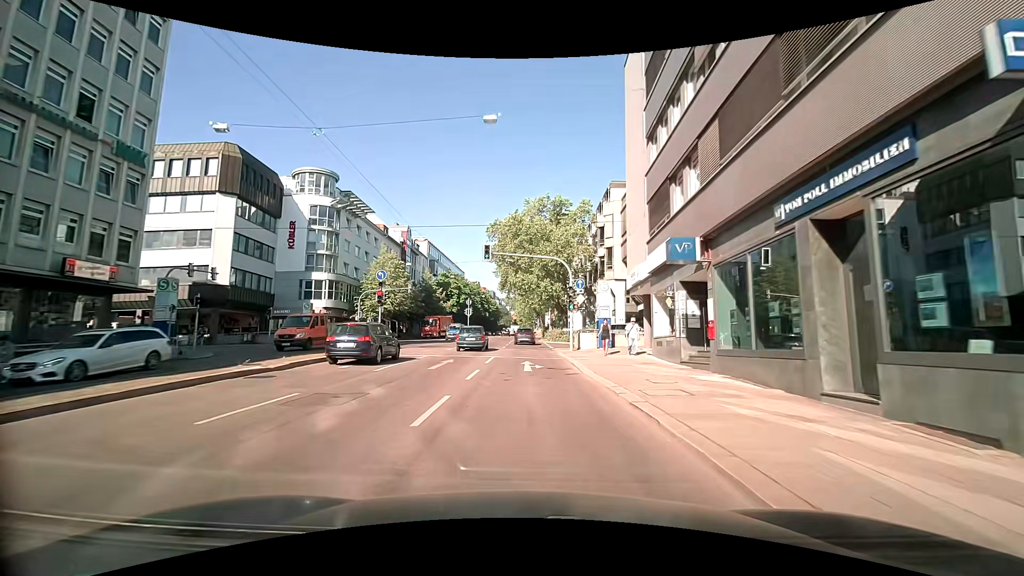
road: secondary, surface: asphalt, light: Day
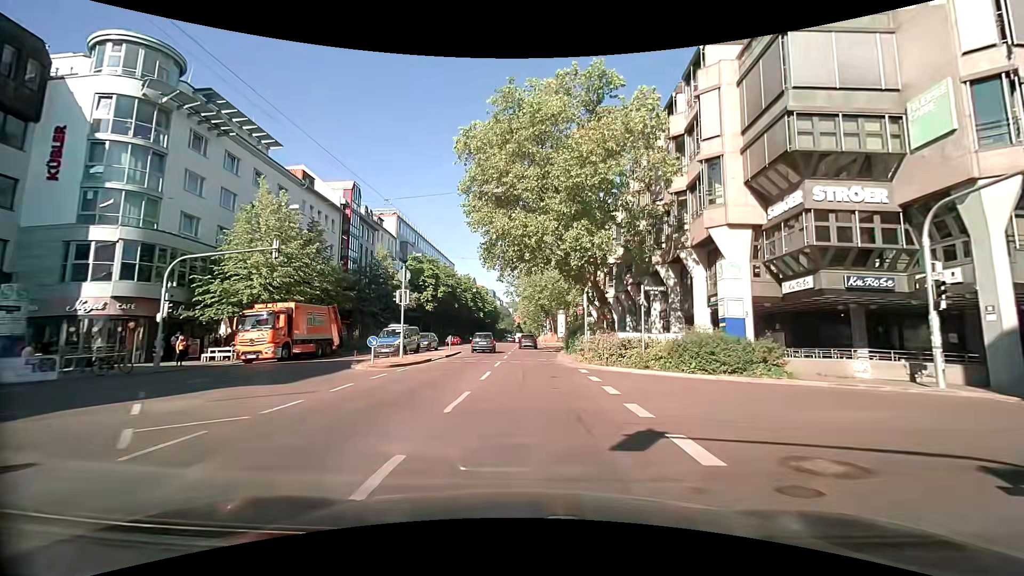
(-0.4, +30.1) m; 0°
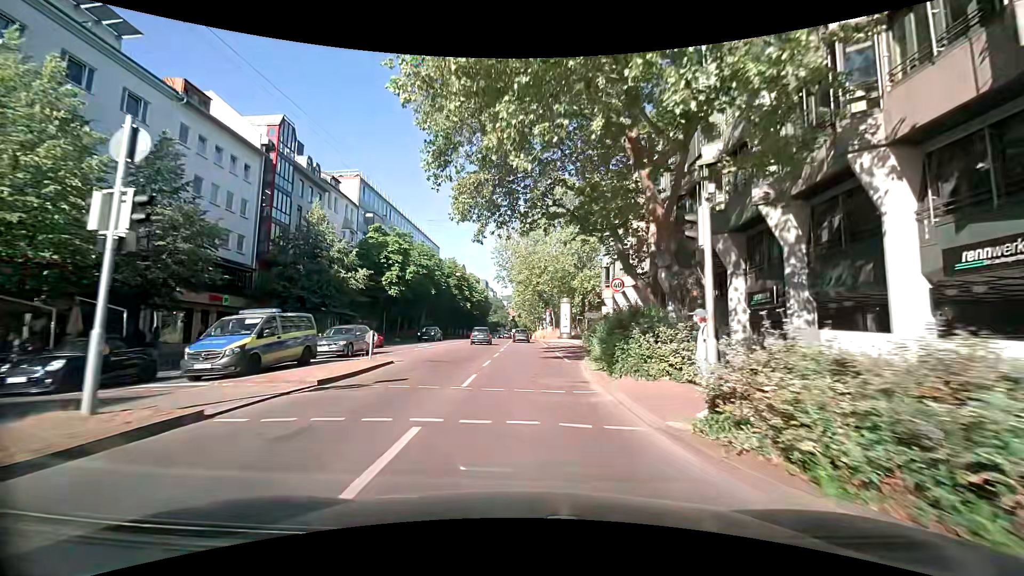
(-0.3, +16.8) m; -1°
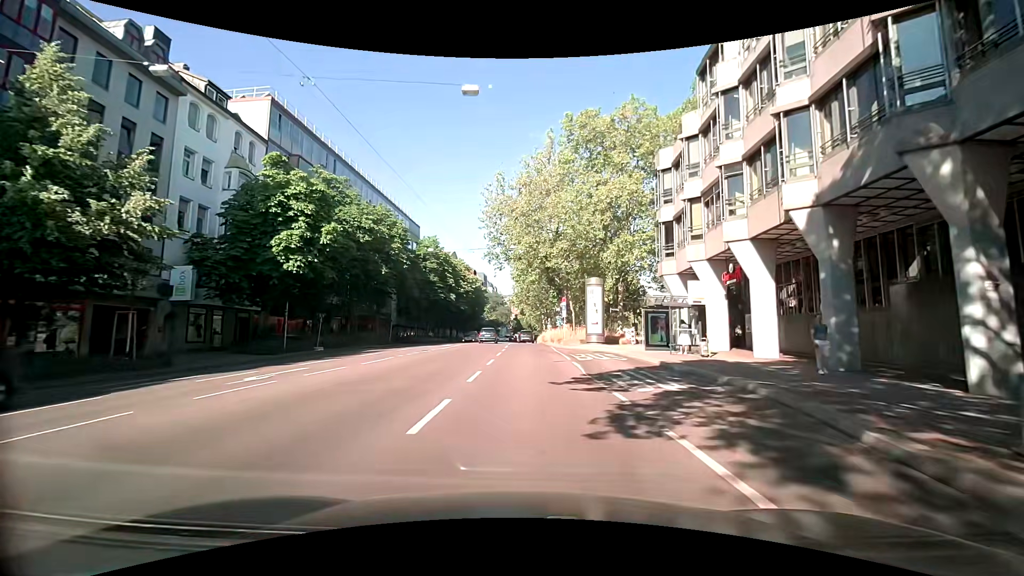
(+0.1, +23.9) m; 0°
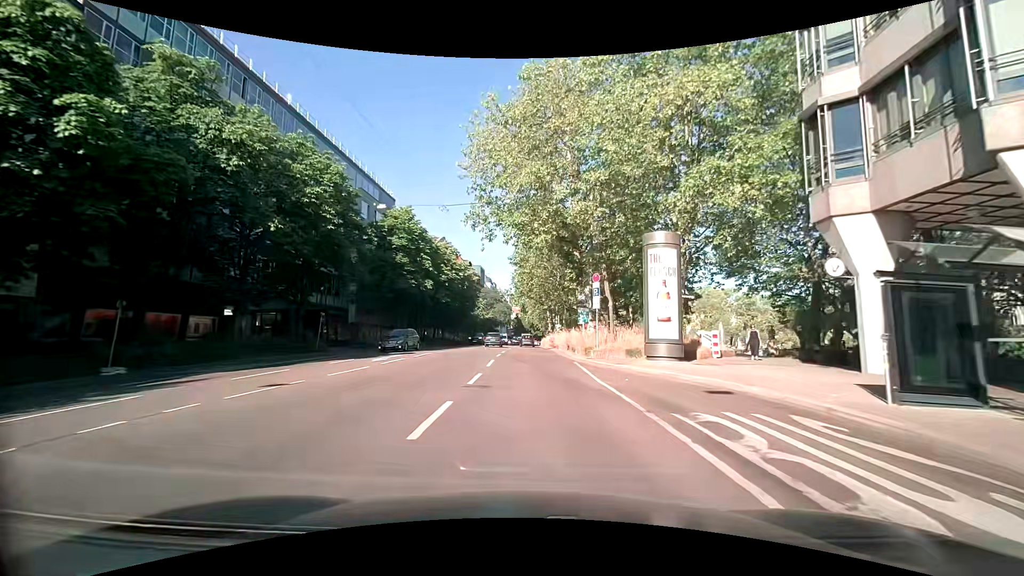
(+0.1, +18.5) m; -1°
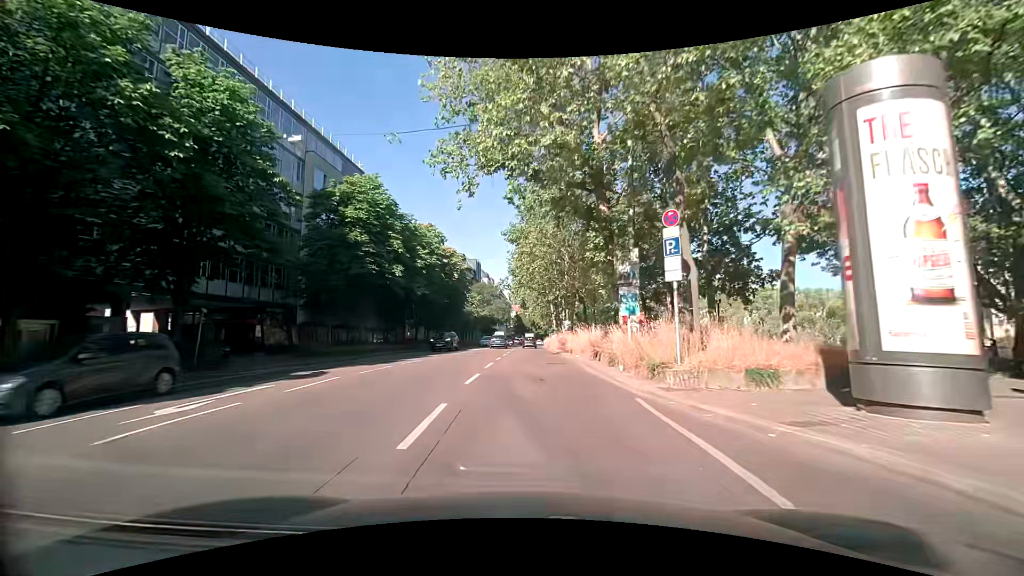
(+0.2, +12.5) m; 0°
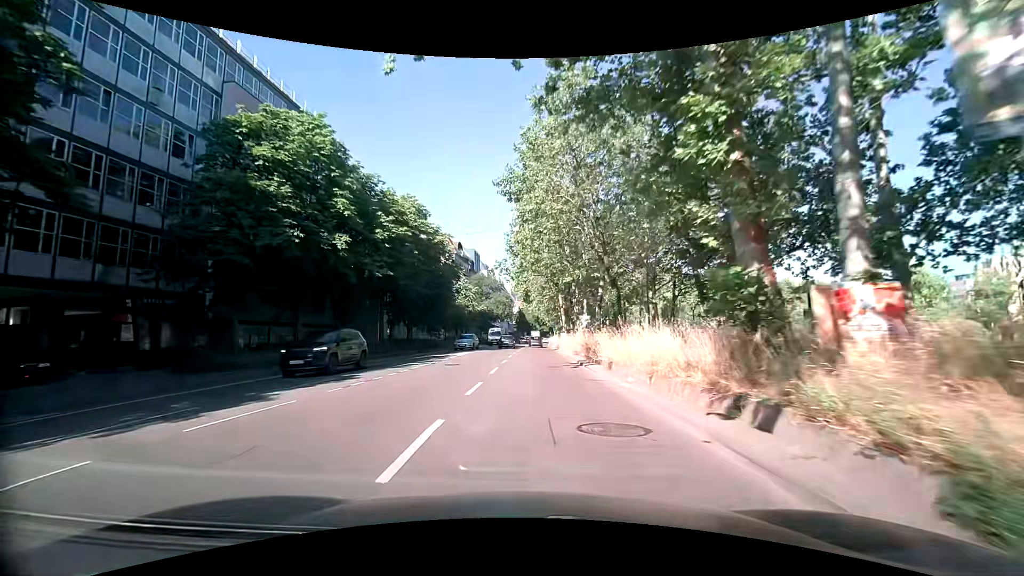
(0.0, +12.8) m; -1°
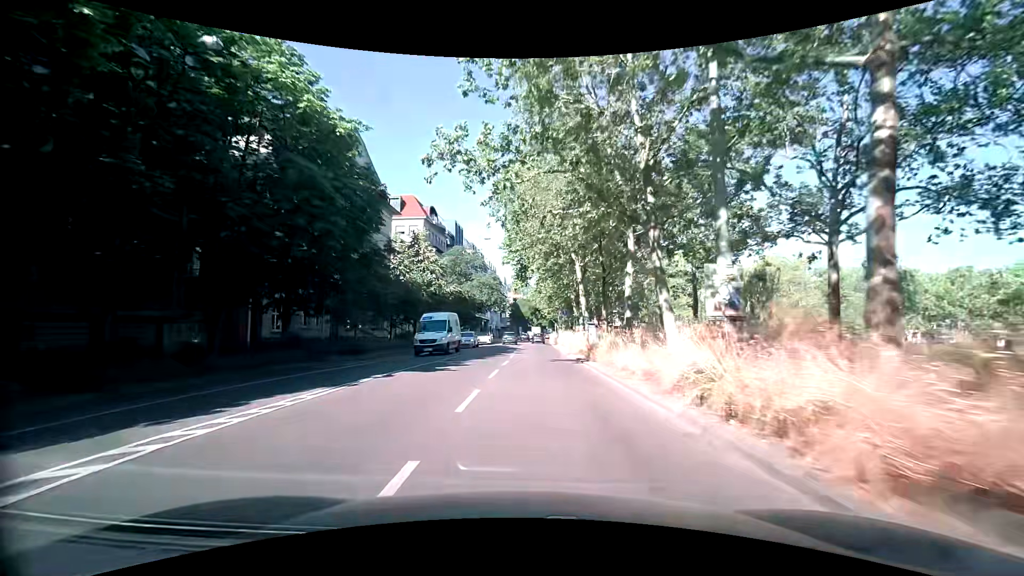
(+0.5, +26.9) m; +2°
(0, +10) (0, +20) (0, +30) (0, +40) (0, +50) (0, +60) (0, +70) (+1, +80) (+1, +90) (+1, +100) m
